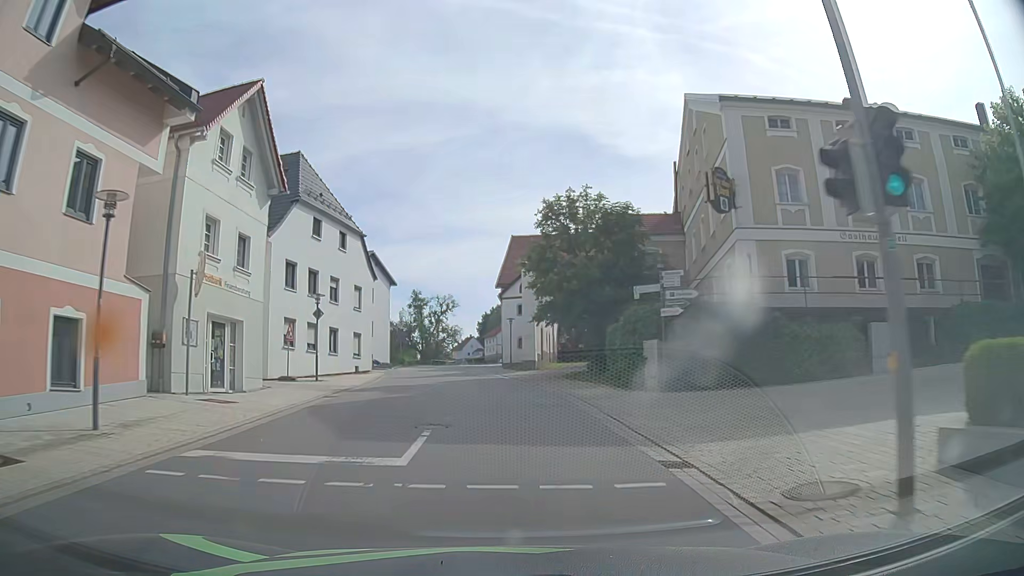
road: tertiary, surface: asphalt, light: Day
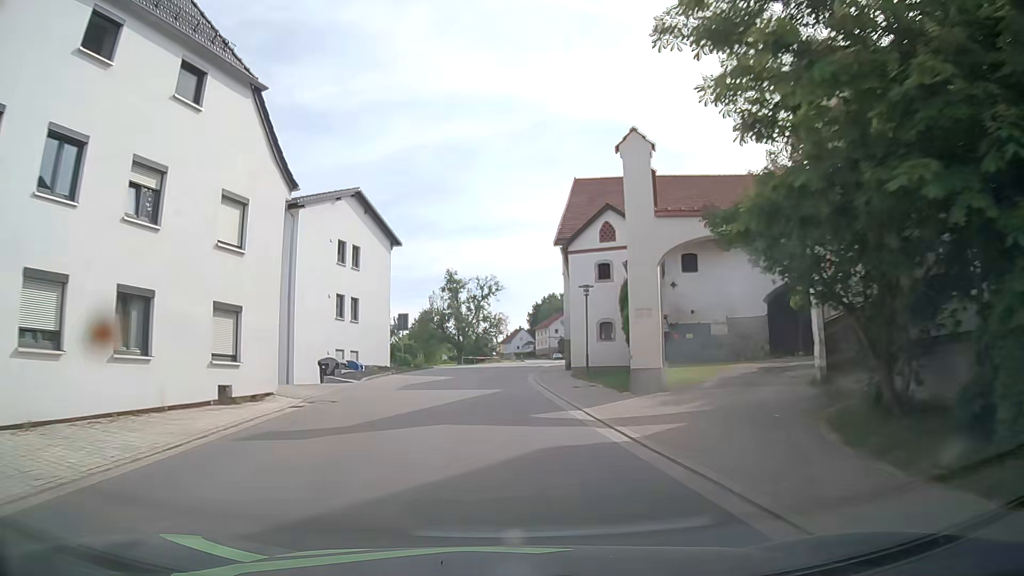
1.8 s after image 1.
(-0.7, +23.3) m; -3°
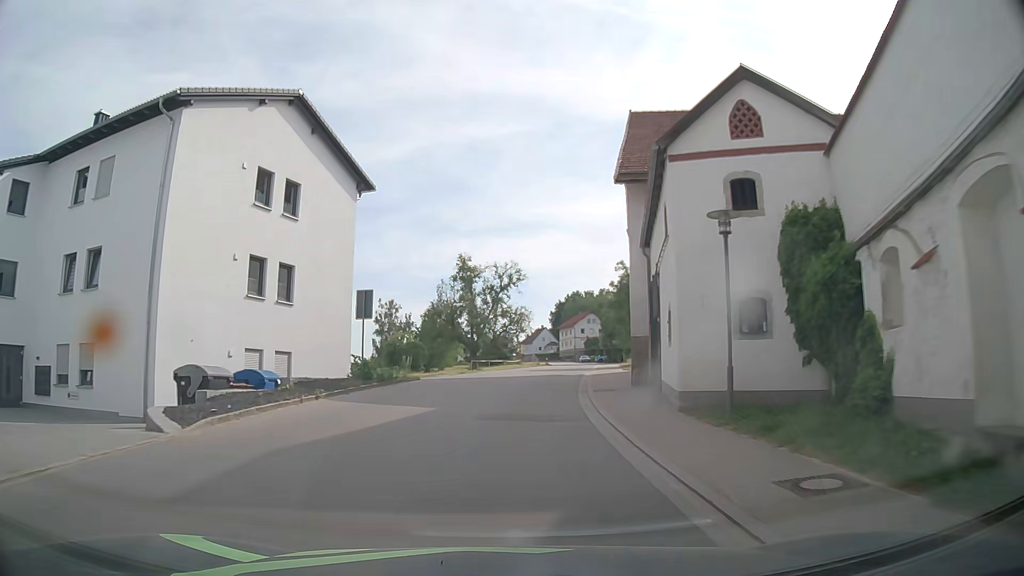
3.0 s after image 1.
(-0.6, +15.6) m; -3°
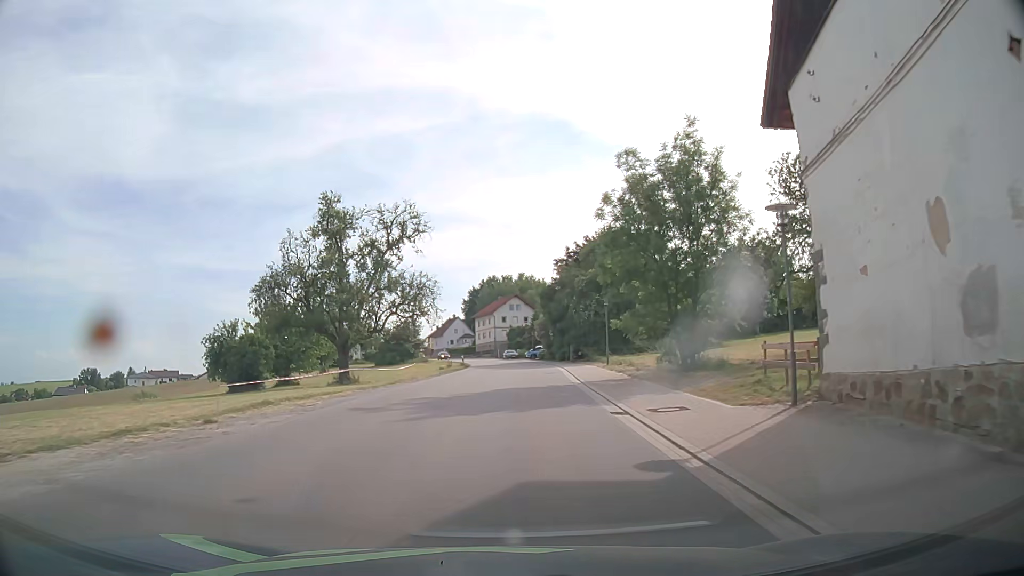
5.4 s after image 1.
(+1.4, +31.3) m; +7°
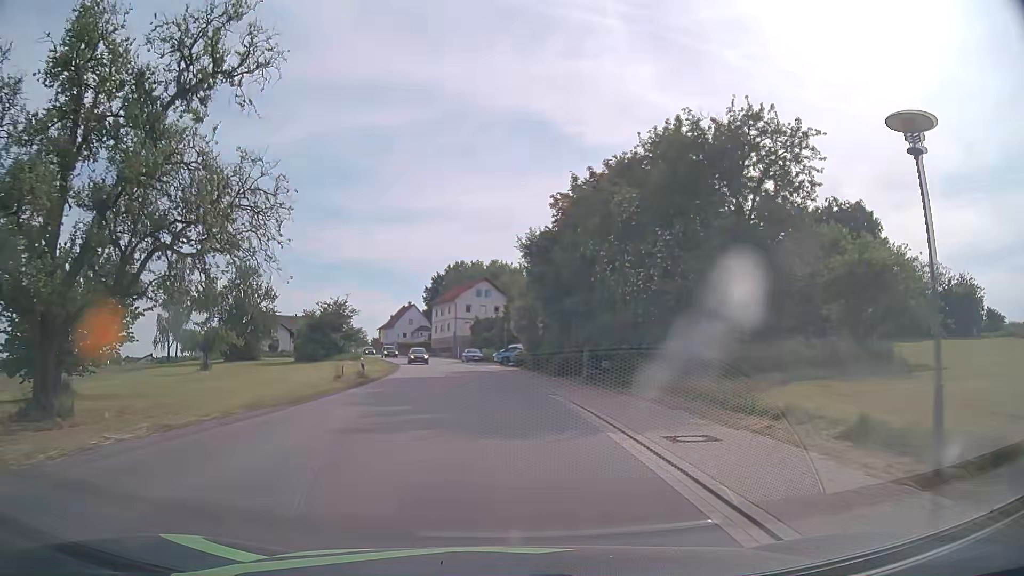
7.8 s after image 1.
(+1.2, +31.3) m; +3°
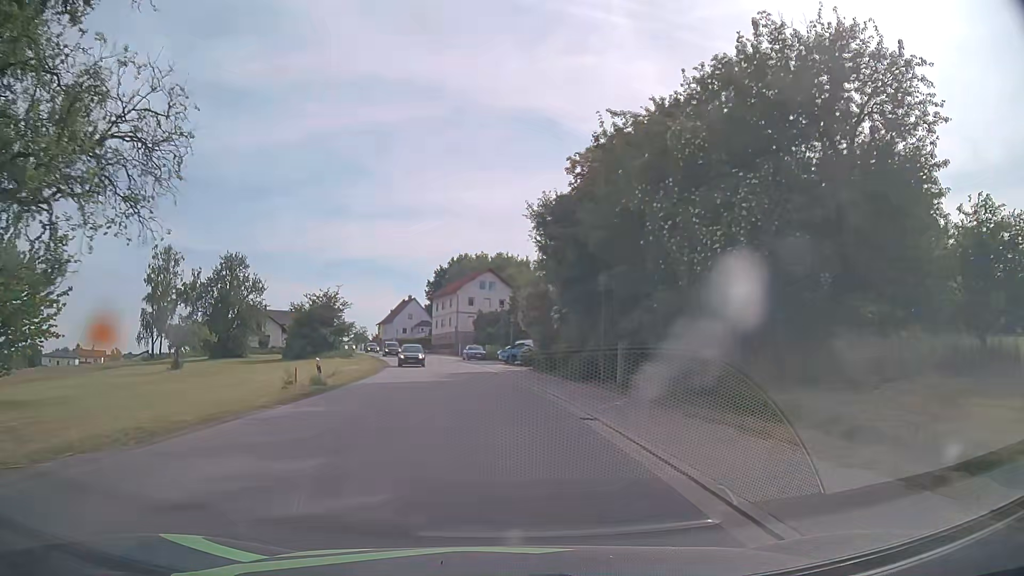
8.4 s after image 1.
(0.0, +7.8) m; 0°
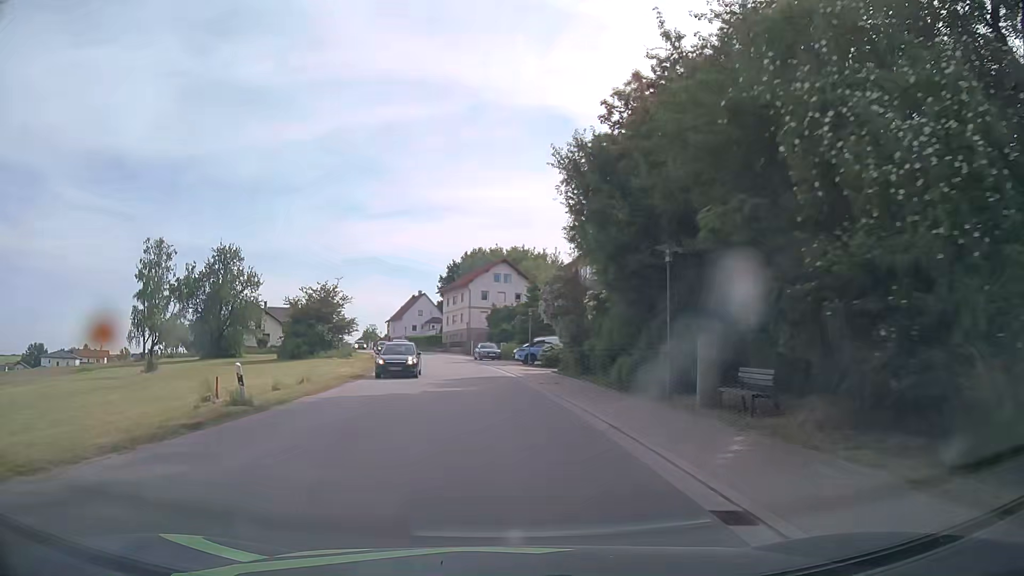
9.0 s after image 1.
(-0.1, +7.8) m; -1°
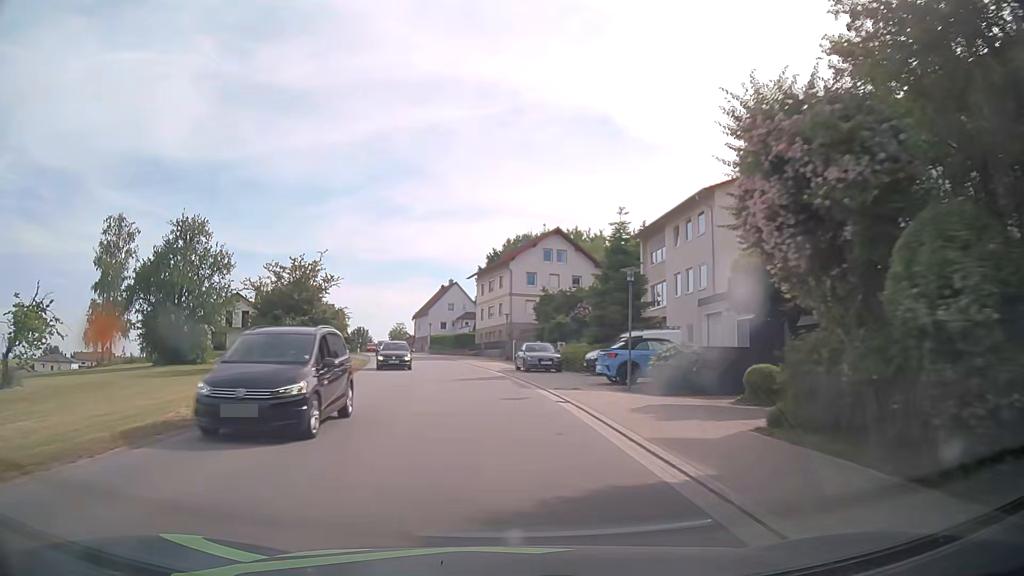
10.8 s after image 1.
(-0.8, +23.5) m; -4°
(0, +10) (-1, +20) (-2, +30) (-3, +40) (-5, +50) (-7, +59) (-9, +69) (-11, +79) (-14, +89) (-16, +98) m
